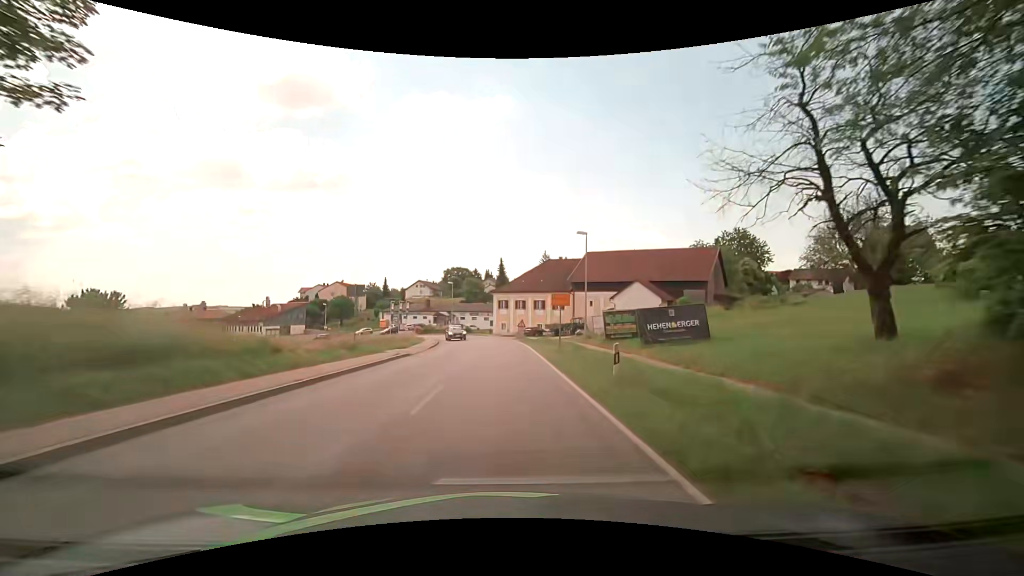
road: secondary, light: Day
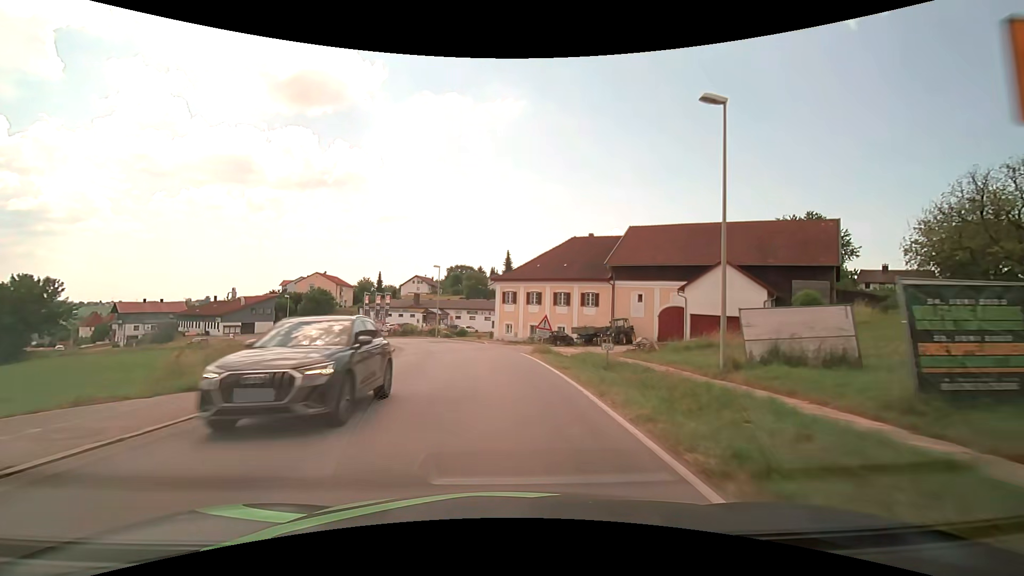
(-0.3, +22.8) m; -1°
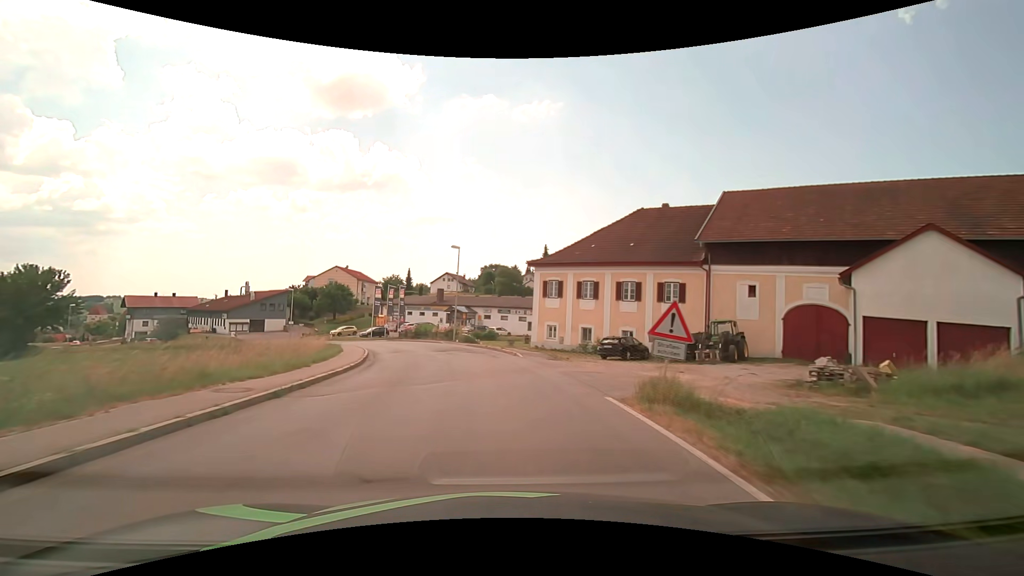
(-0.4, +14.9) m; -4°
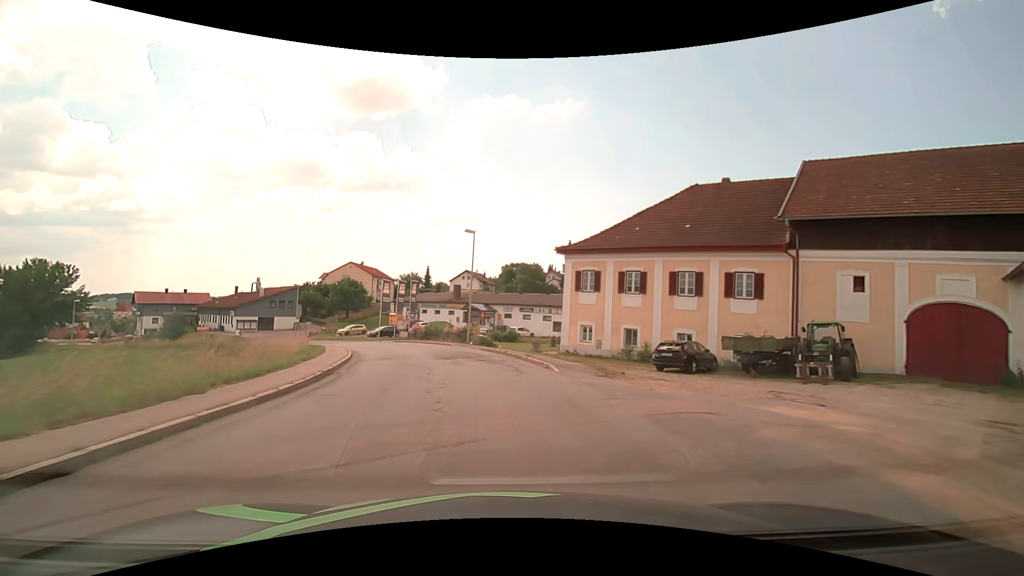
(-0.1, +7.1) m; -2°
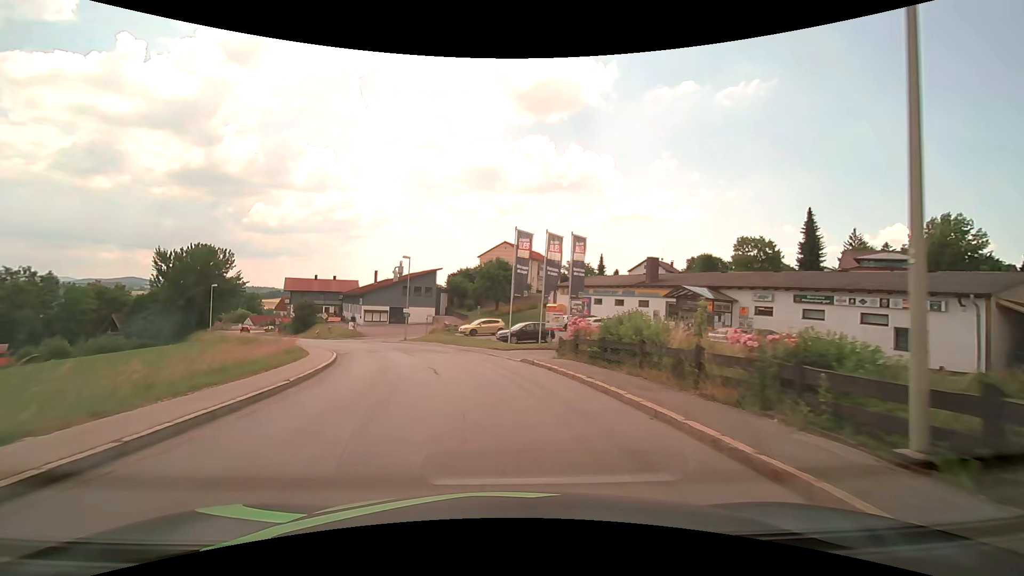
(-4.3, +29.8) m; -19°
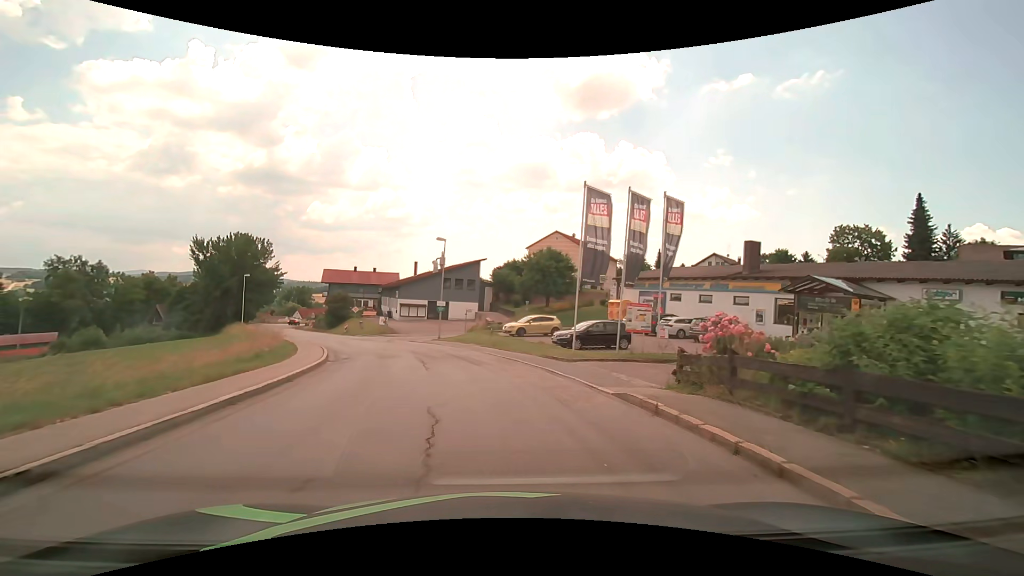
(-0.5, +8.8) m; -5°
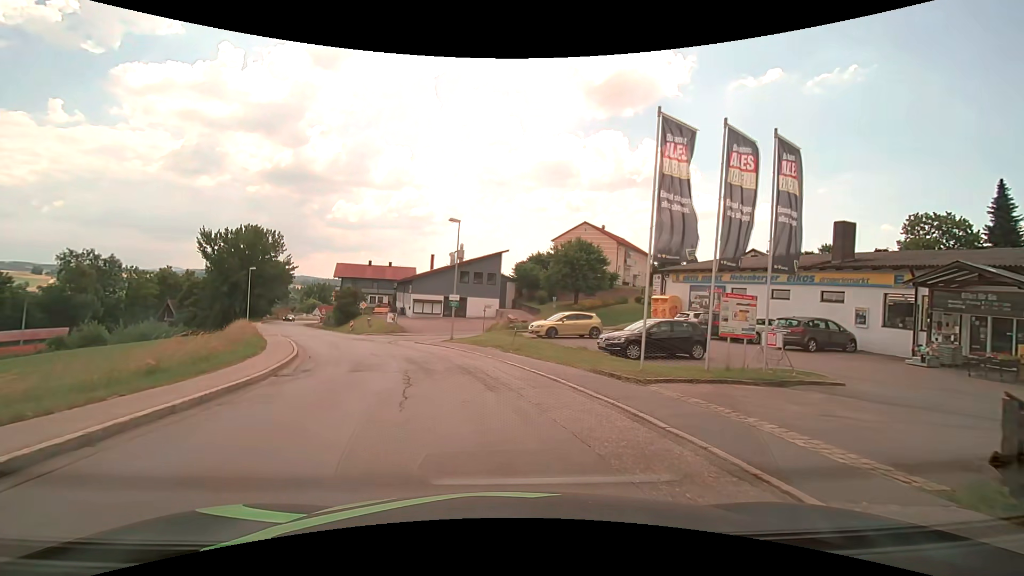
(-0.2, +6.6) m; -2°
